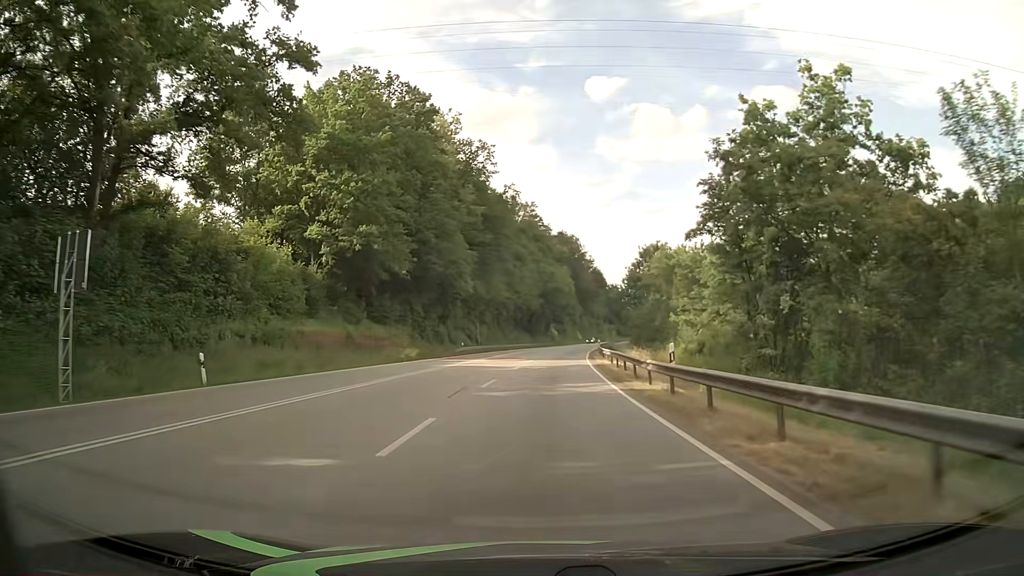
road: primary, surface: asphalt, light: Day
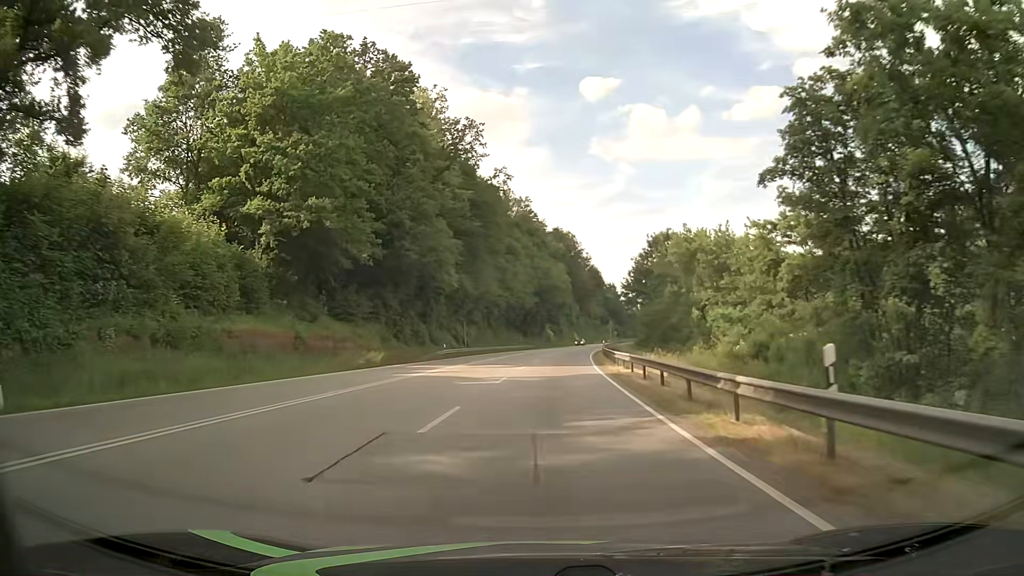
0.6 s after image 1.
(+0.1, +9.9) m; 0°
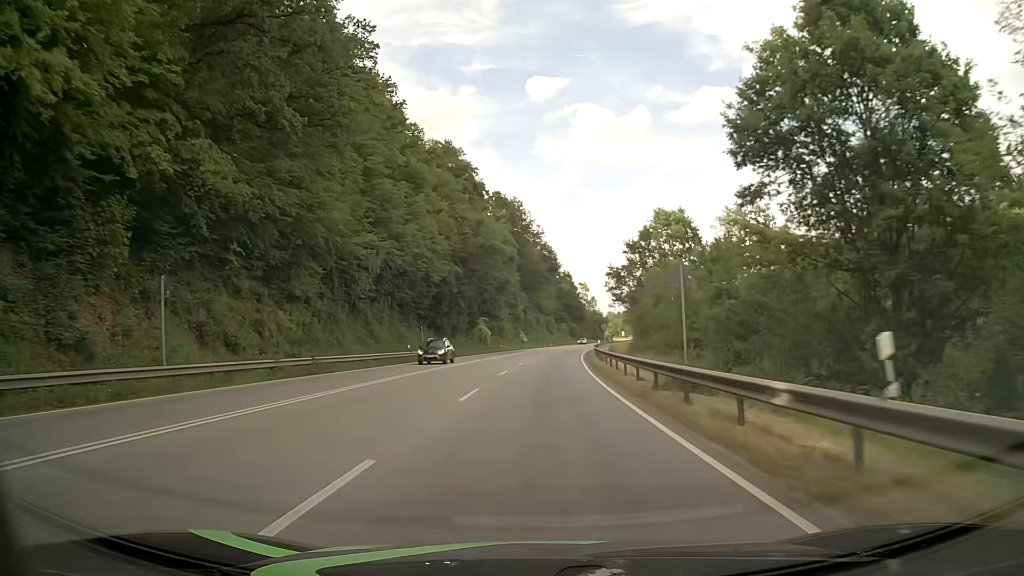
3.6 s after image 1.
(+2.4, +54.0) m; +5°
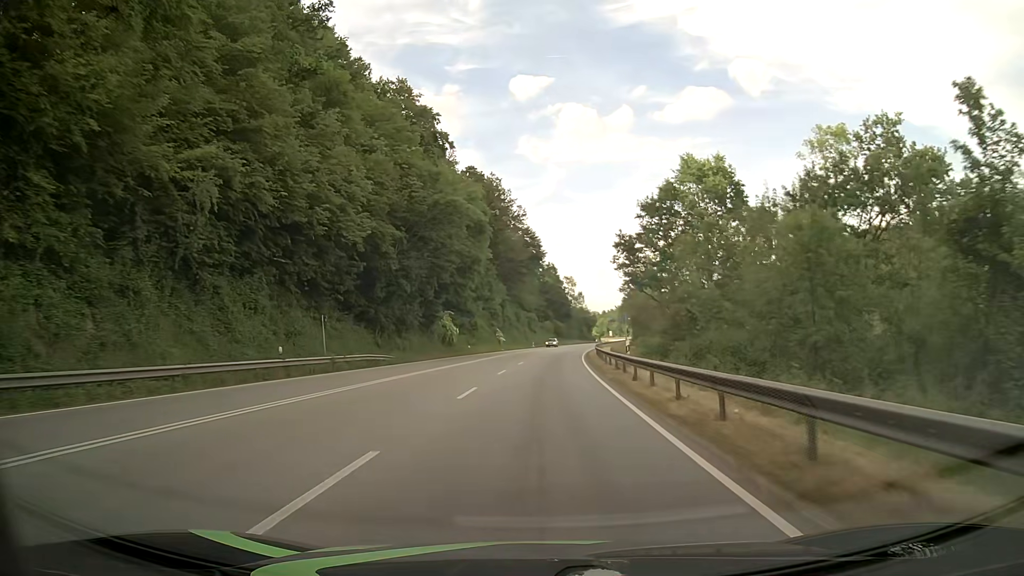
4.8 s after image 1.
(+0.3, +23.3) m; +1°
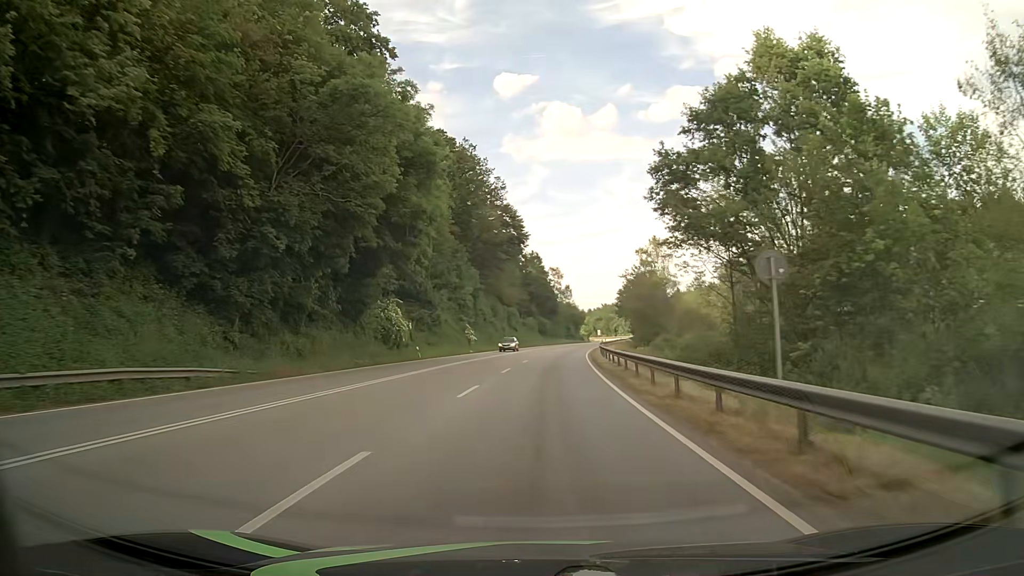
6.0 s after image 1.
(+0.3, +23.8) m; +2°
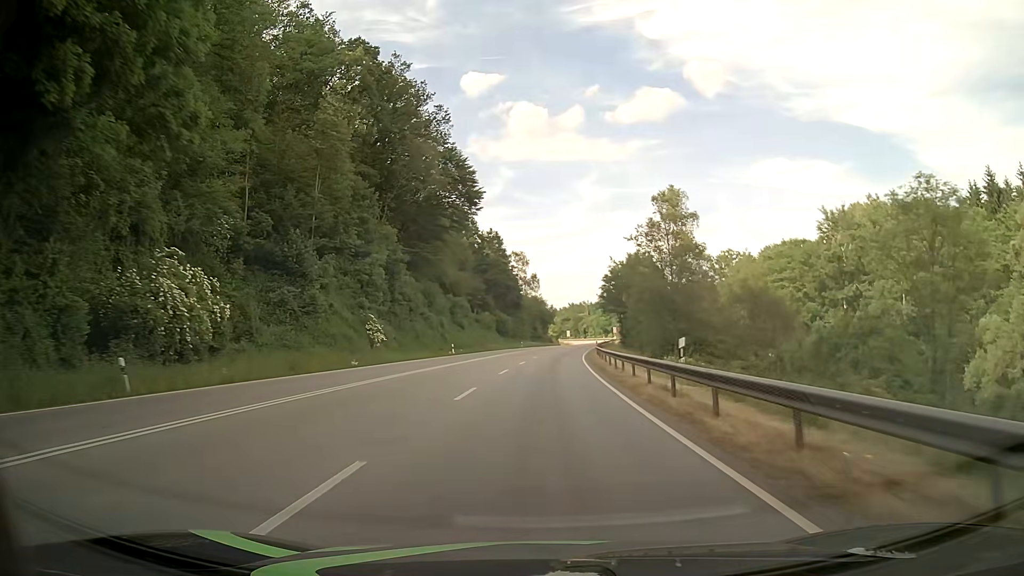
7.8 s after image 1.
(+0.6, +36.2) m; +3°
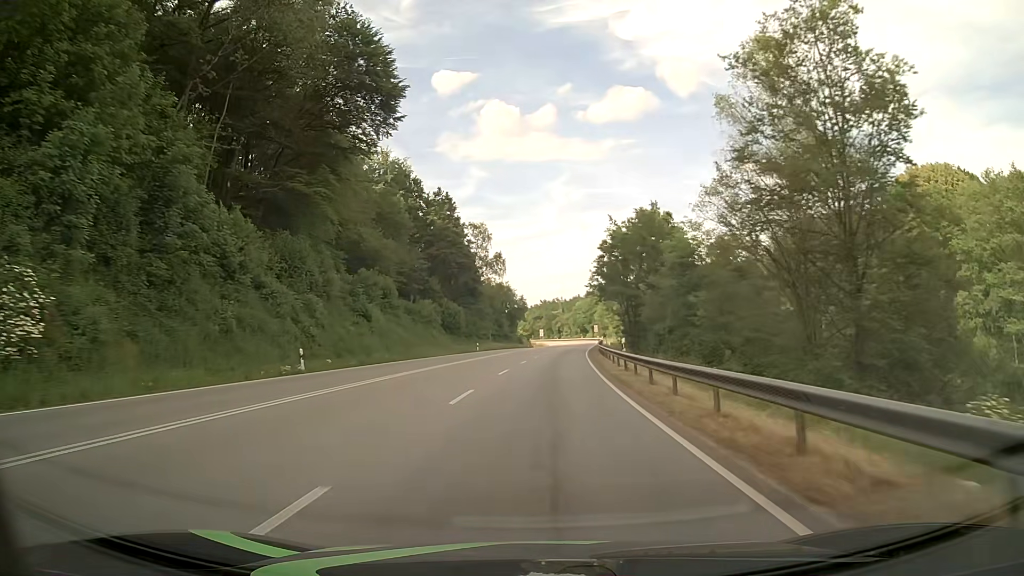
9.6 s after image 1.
(+0.8, +36.8) m; +2°
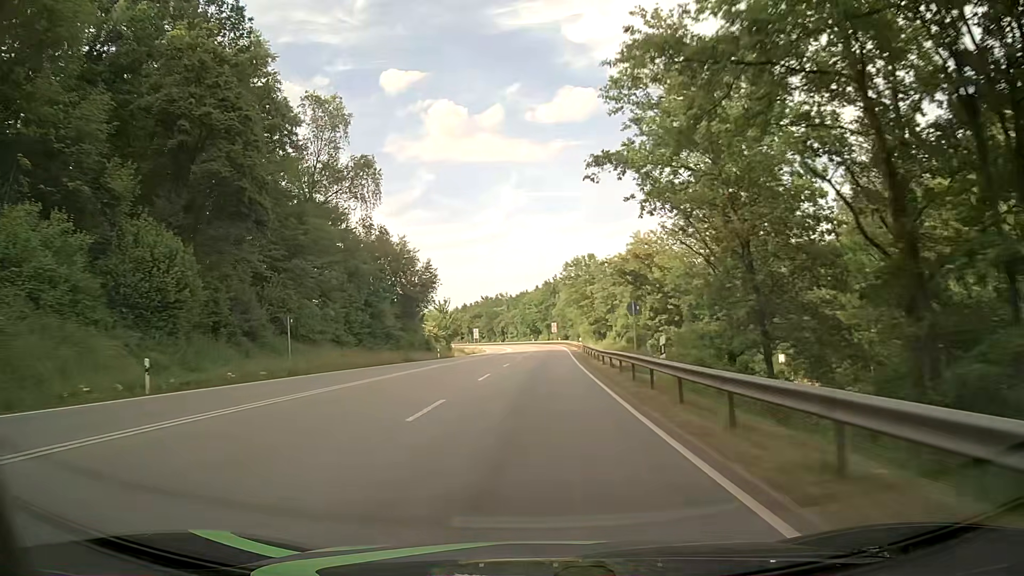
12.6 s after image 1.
(+2.9, +61.8) m; +5°
(0, +10) (0, +20) (0, +30) (+1, +40) (+1, +50) (+1, +60) (+2, +70) (+2, +80) (+2, +90) (+2, +100) m
